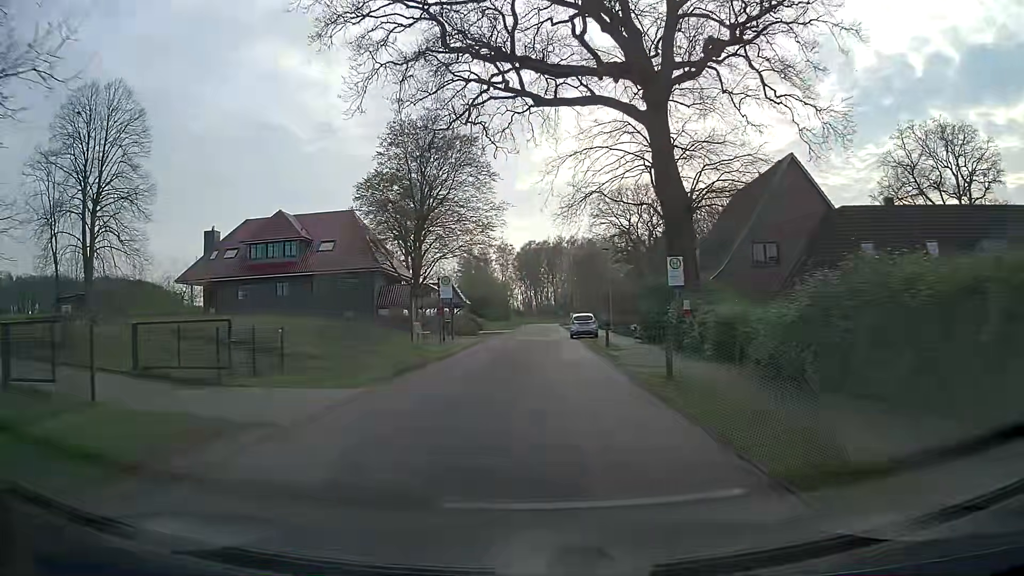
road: residential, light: Day
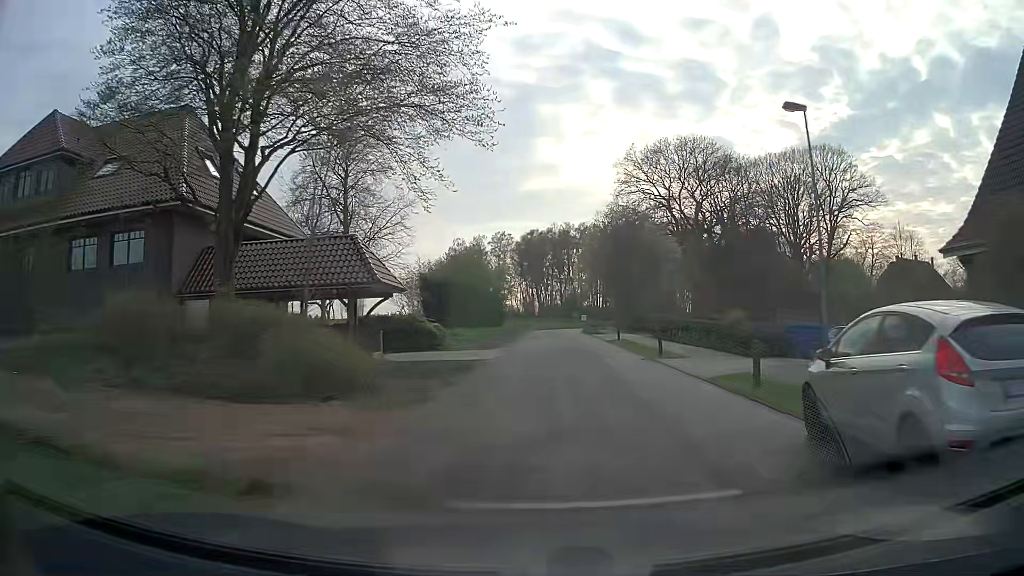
(-0.4, +35.4) m; 0°
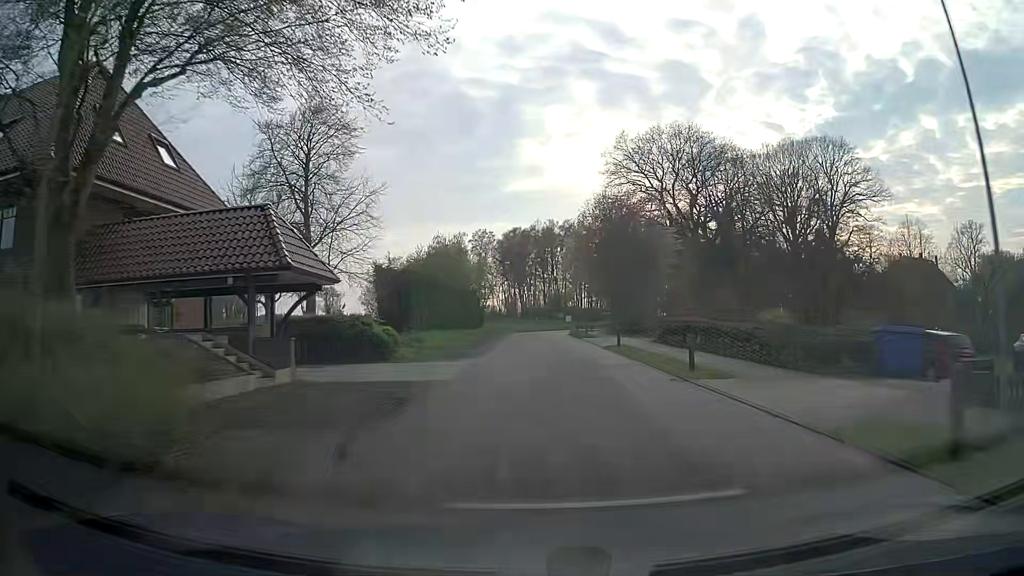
(+0.1, +7.0) m; +1°
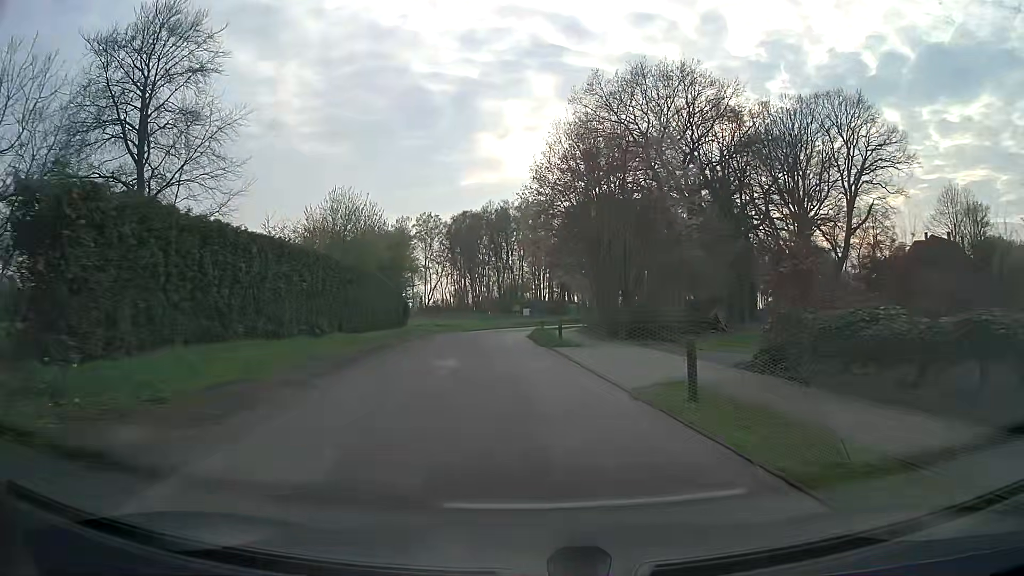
(+1.1, +20.8) m; +4°
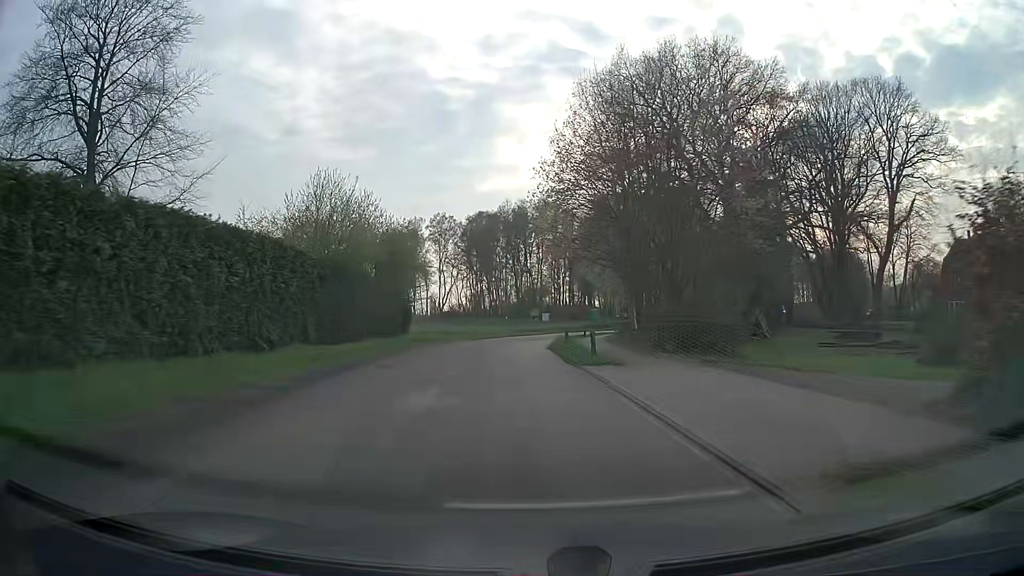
(-0.1, +6.9) m; -1°
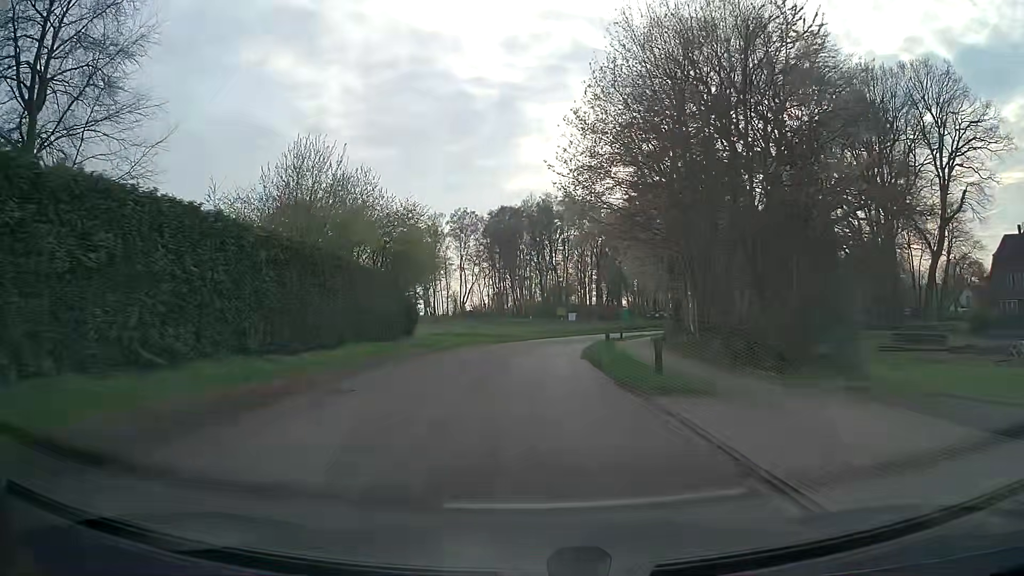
(-0.1, +6.9) m; -2°
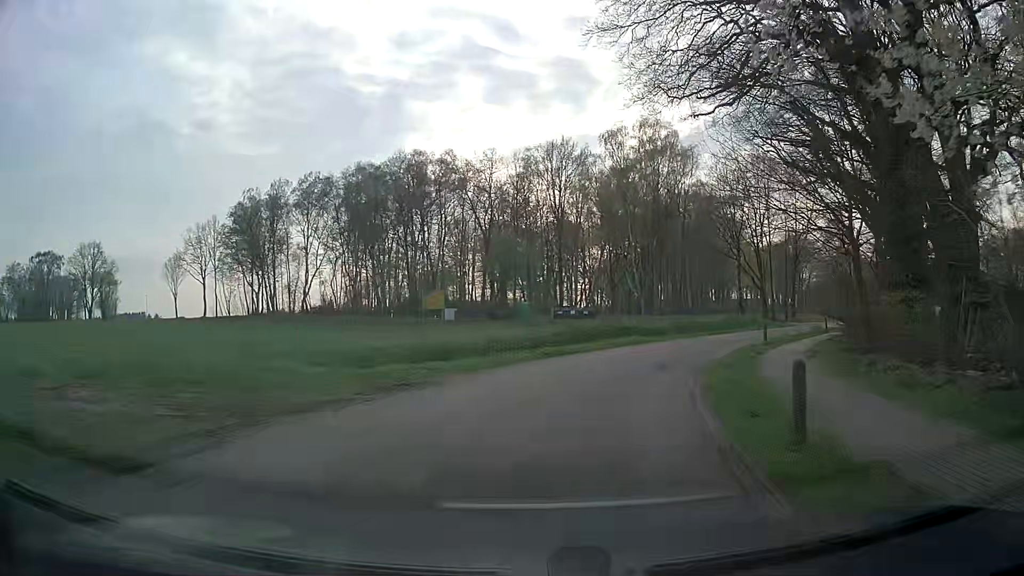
(+1.0, +34.0) m; +10°
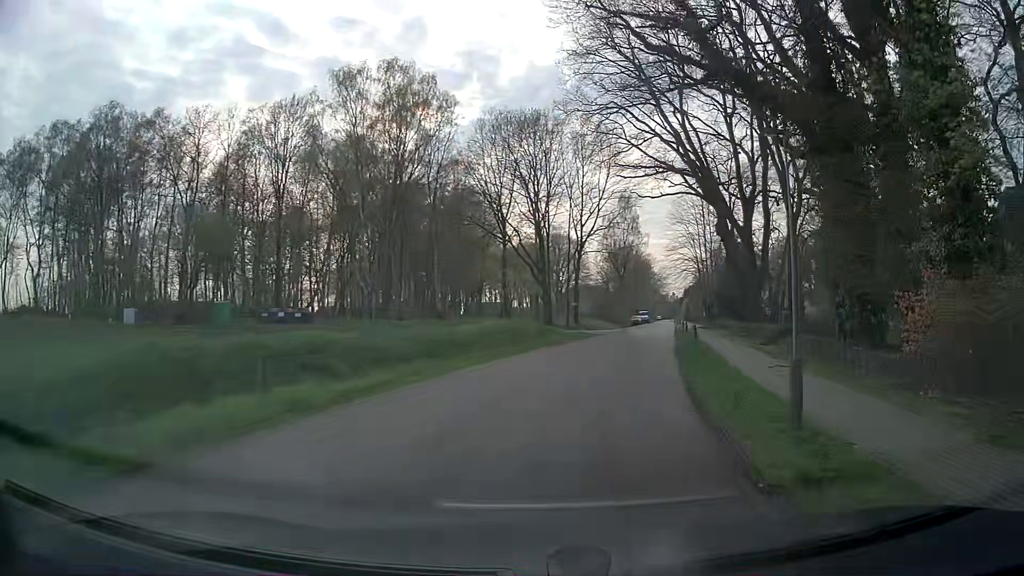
(+3.5, +20.2) m; +21°
(+1, +10) (+3, +20) (+5, +30) (+7, +39) (+10, +49) (+12, +59) (+14, +68) (+16, +78) (+18, +88) (+21, +98) m
